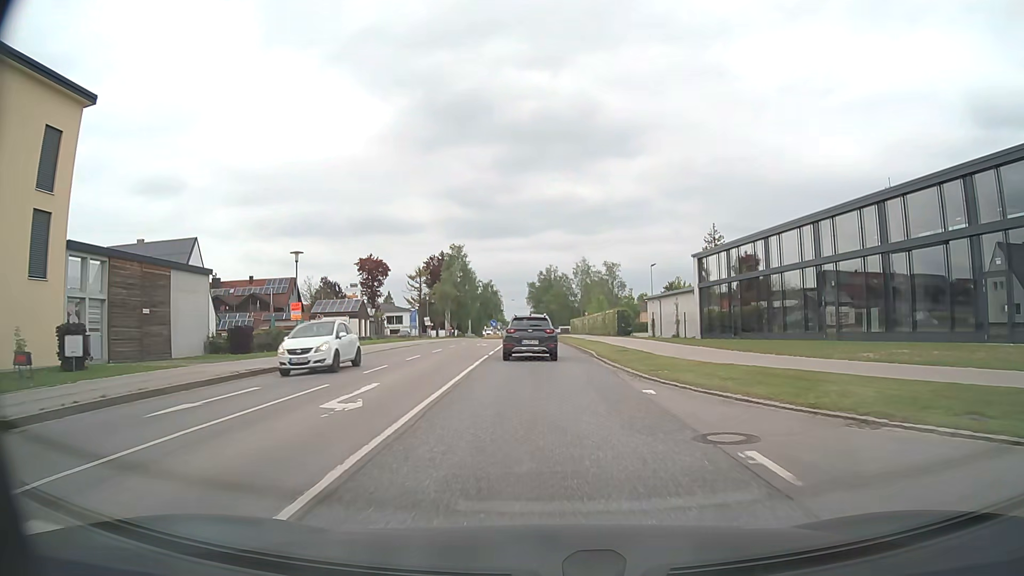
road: secondary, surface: asphalt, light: Day
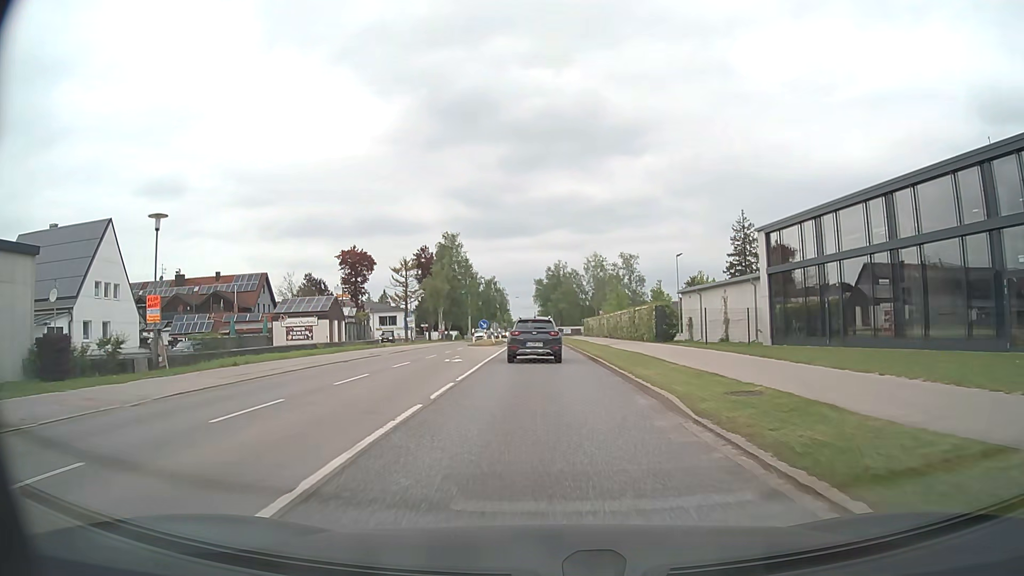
(-0.1, +14.6) m; 0°
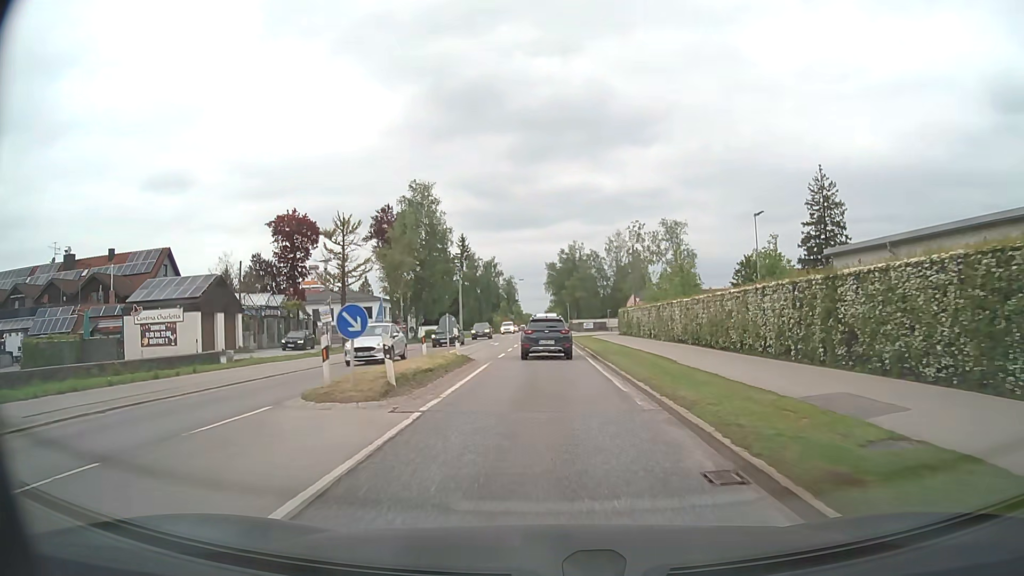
(-0.5, +29.4) m; -2°
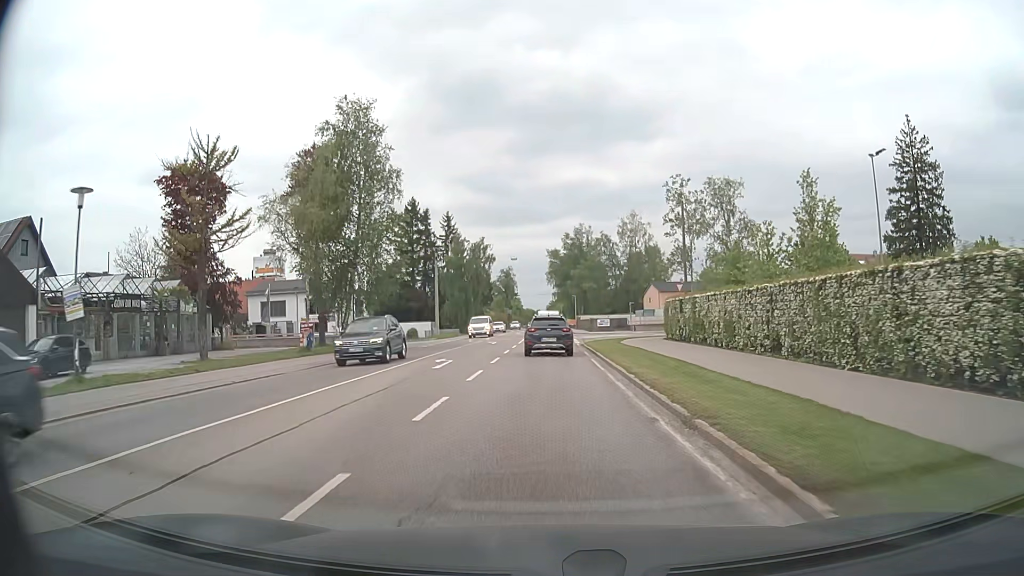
(0.0, +22.7) m; 0°
(0, +10) (0, +20) (0, +30) (0, +40) (0, +50) (0, +60) (0, +70) (0, +80) (0, +90) (-1, +100) m
